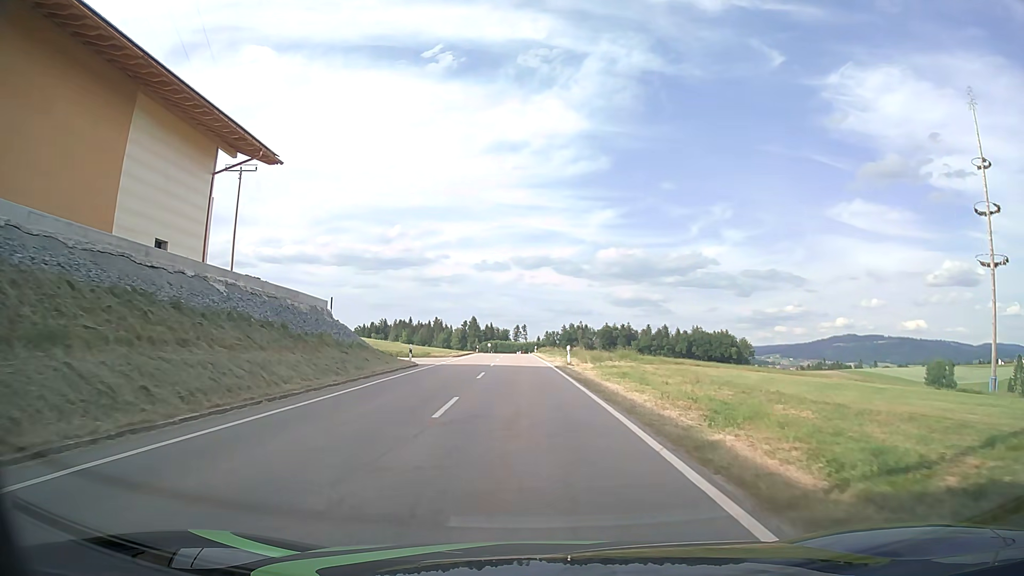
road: tertiary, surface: asphalt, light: Day
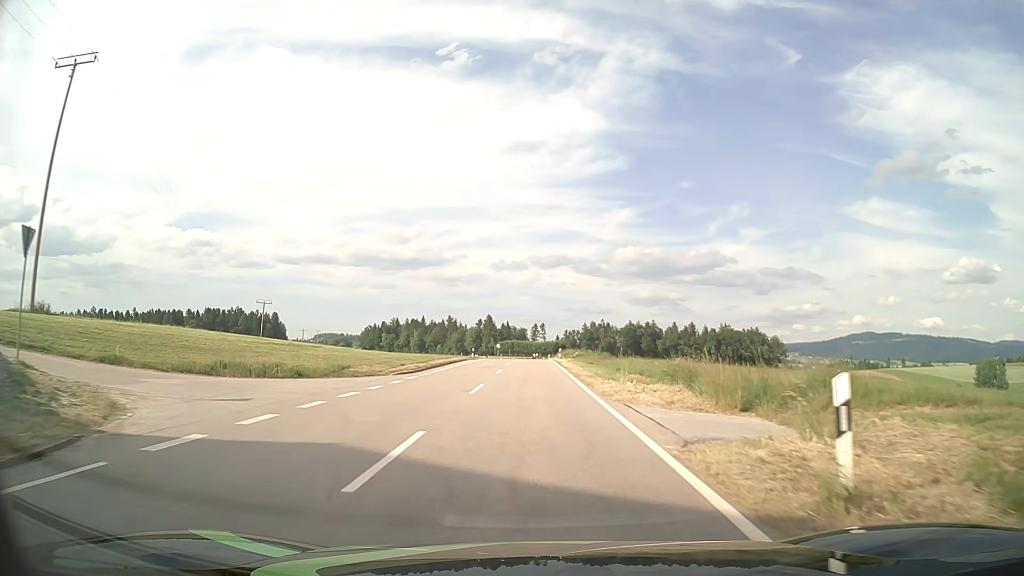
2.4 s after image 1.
(-0.4, +29.6) m; -2°
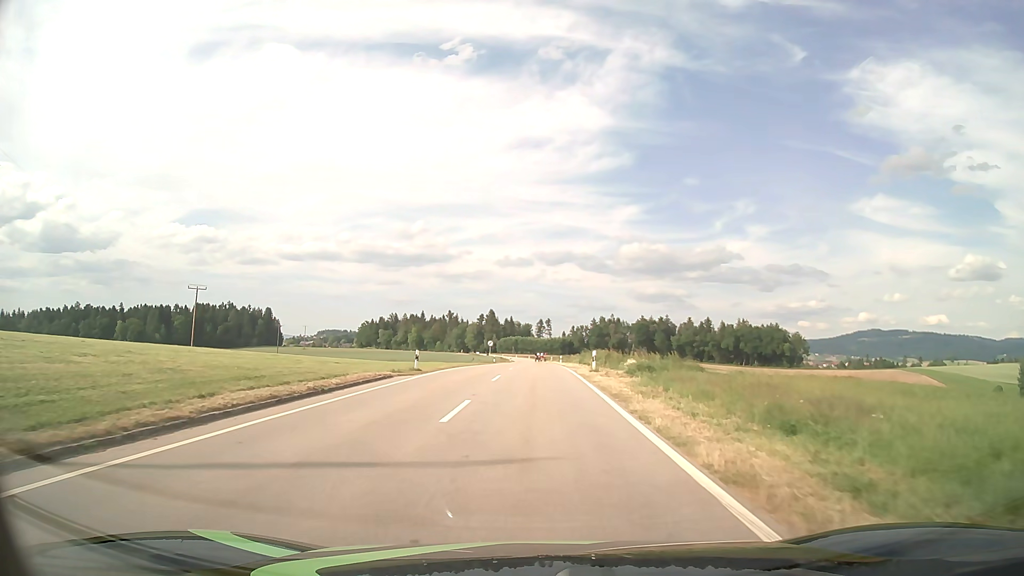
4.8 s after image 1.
(-0.1, +30.7) m; 0°
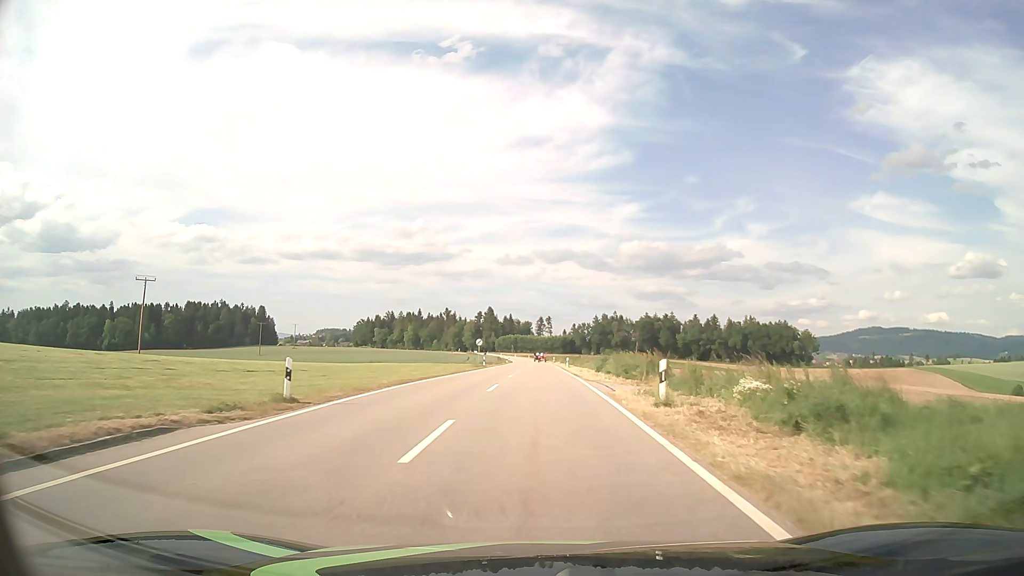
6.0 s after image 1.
(0.0, +15.8) m; 0°
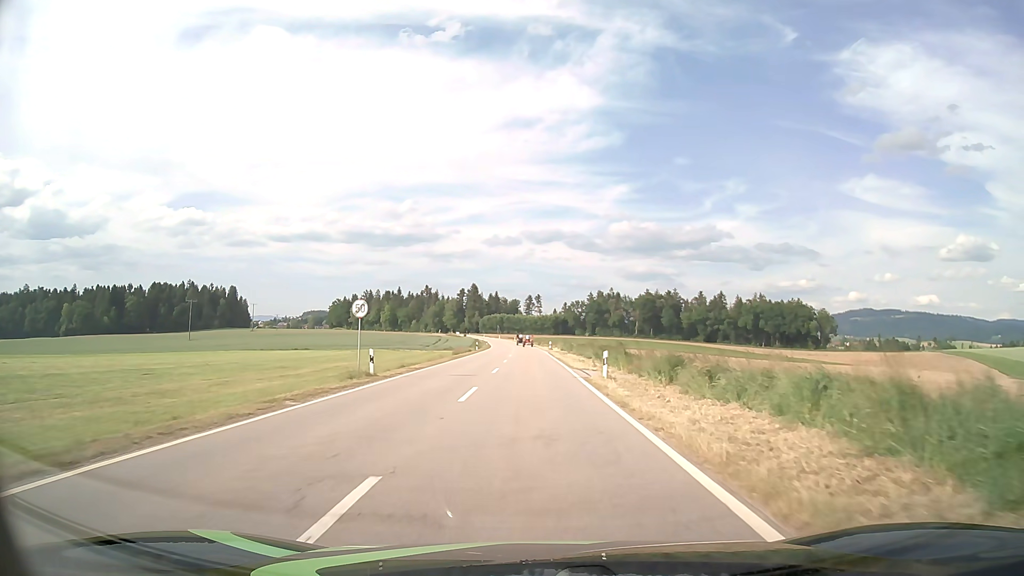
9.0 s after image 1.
(+0.4, +40.8) m; +1°
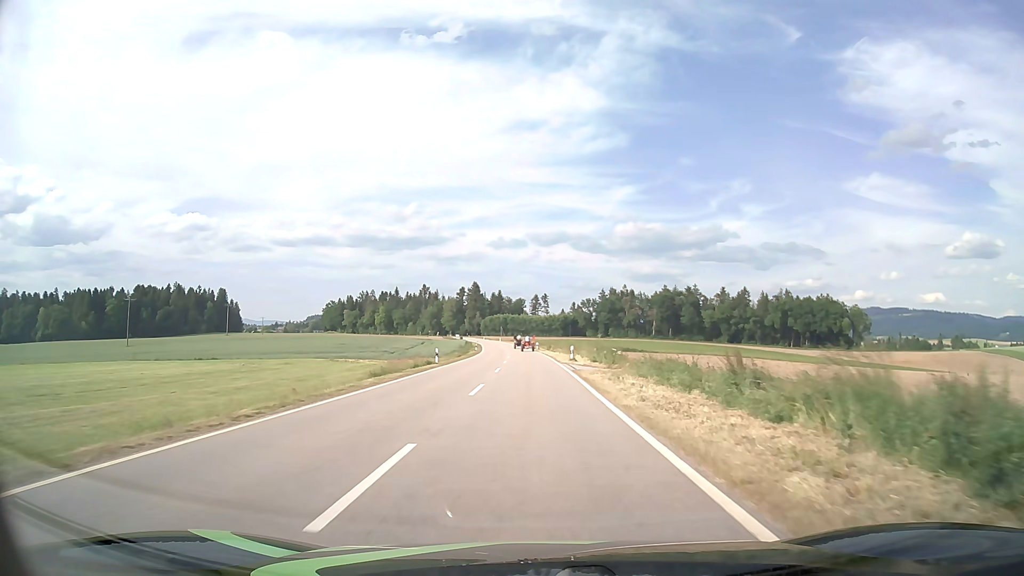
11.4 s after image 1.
(-0.1, +33.4) m; -1°
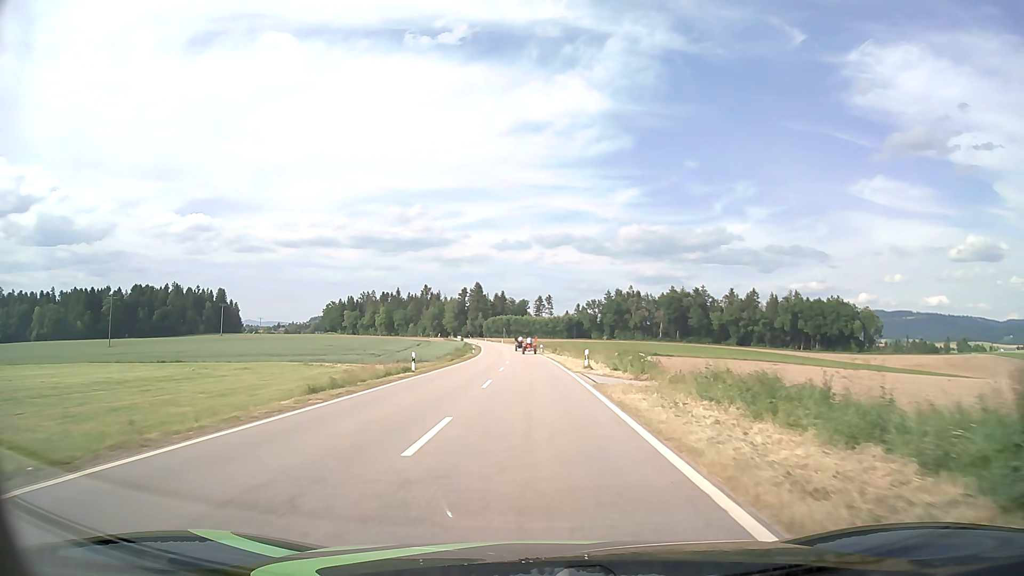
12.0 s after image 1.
(0.0, +8.8) m; 0°
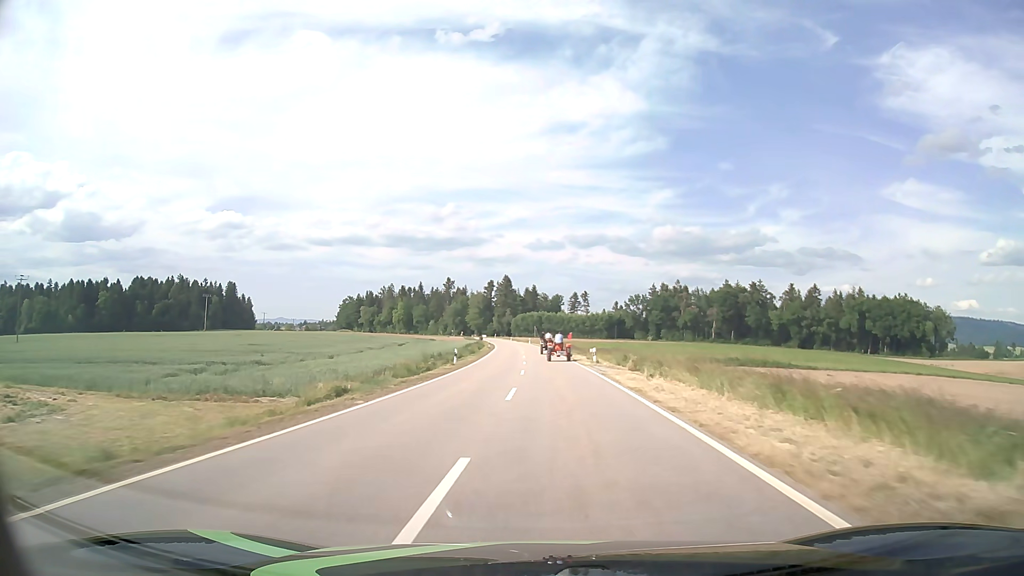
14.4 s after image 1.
(-0.7, +40.4) m; -3°
(0, +10) (0, +20) (-1, +30) (-2, +40) (-2, +50) (-3, +60) (-3, +70) (-3, +80) (-4, +90) (-4, +100) m
